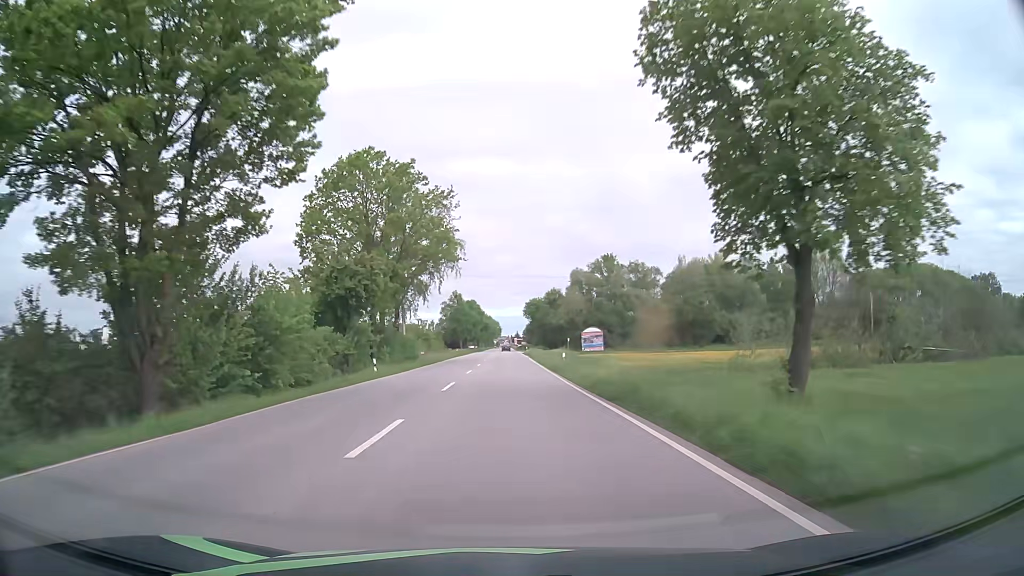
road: primary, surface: asphalt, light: Day
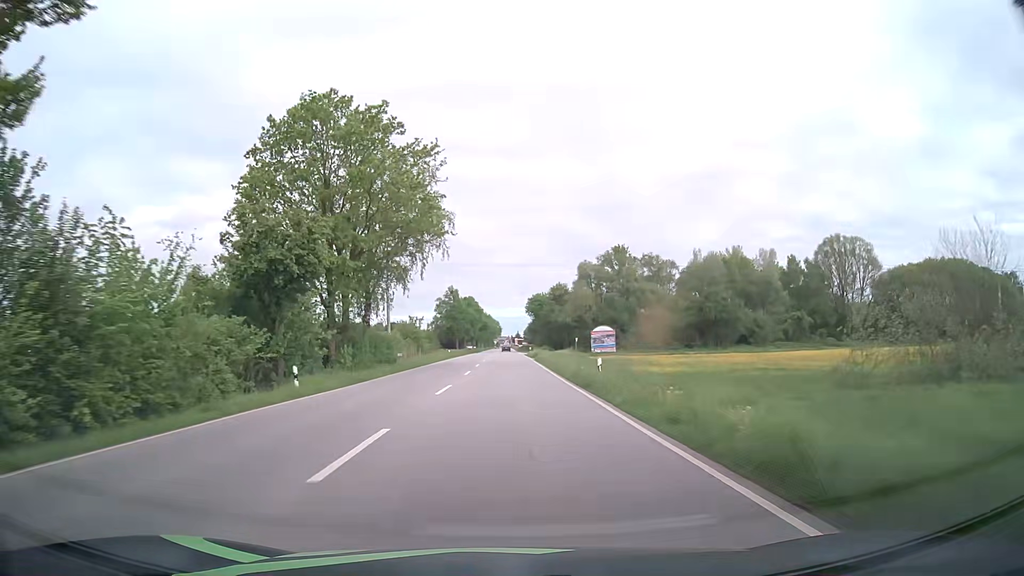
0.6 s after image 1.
(0.0, +13.5) m; 0°
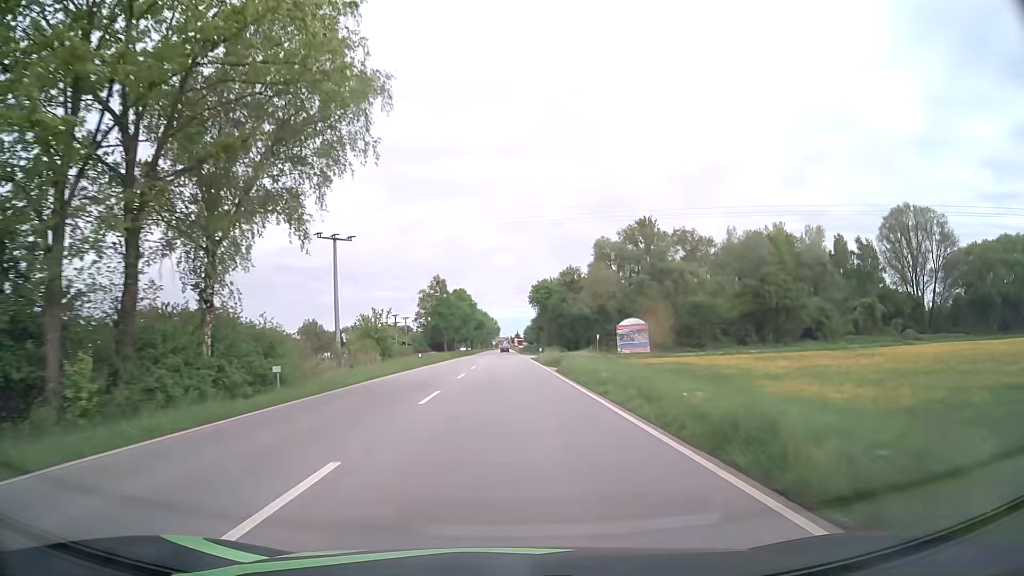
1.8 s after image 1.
(0.0, +27.1) m; 0°
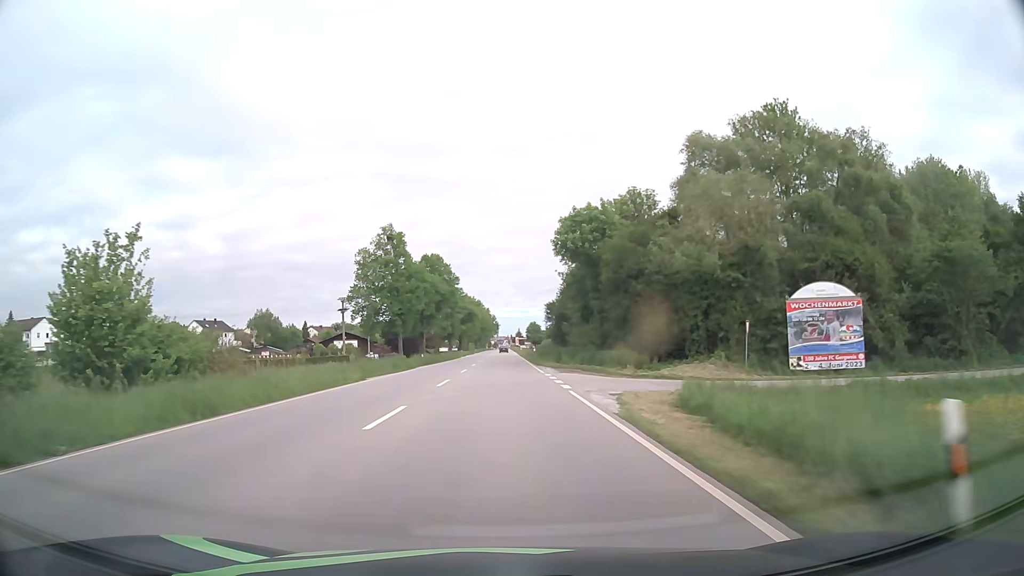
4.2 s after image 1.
(+0.1, +52.5) m; 0°
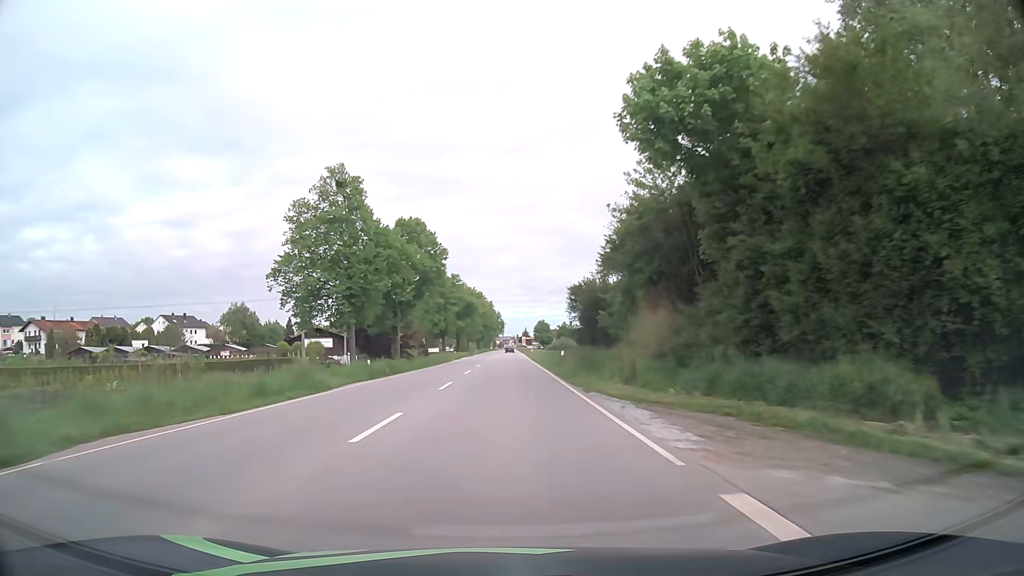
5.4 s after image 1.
(-0.1, +25.5) m; -1°
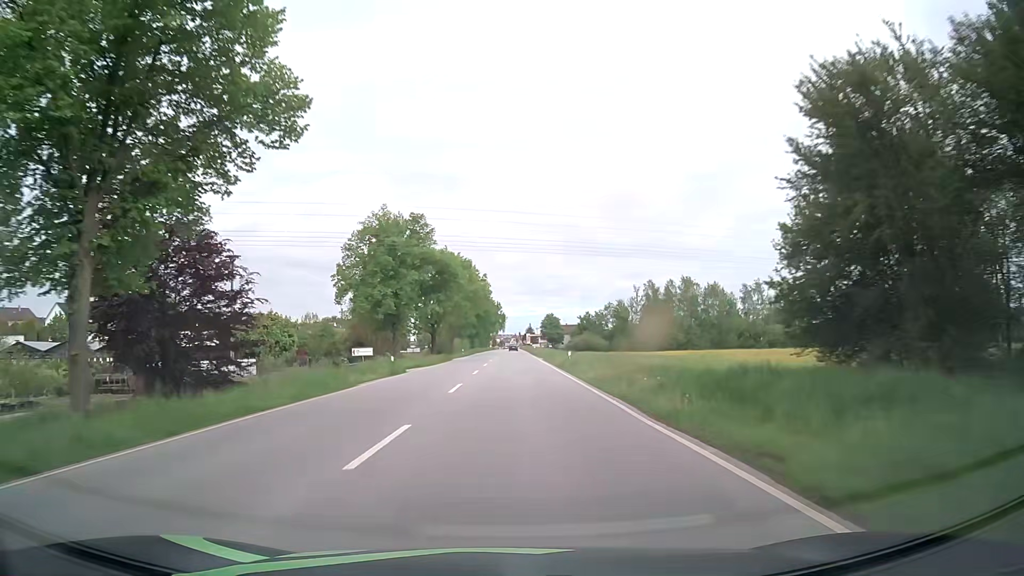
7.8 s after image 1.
(-0.3, +49.9) m; 0°
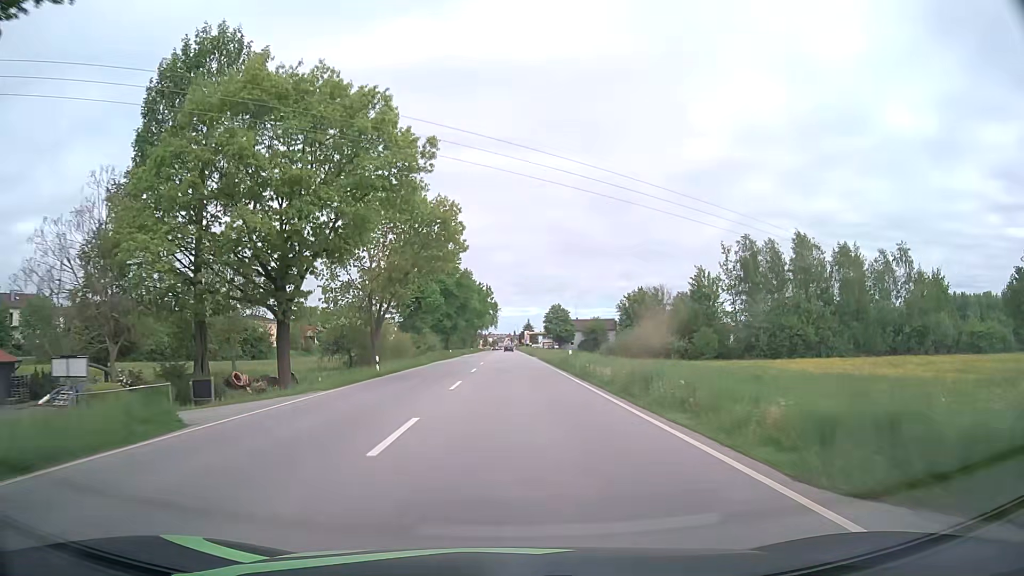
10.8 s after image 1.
(0.0, +59.1) m; 0°
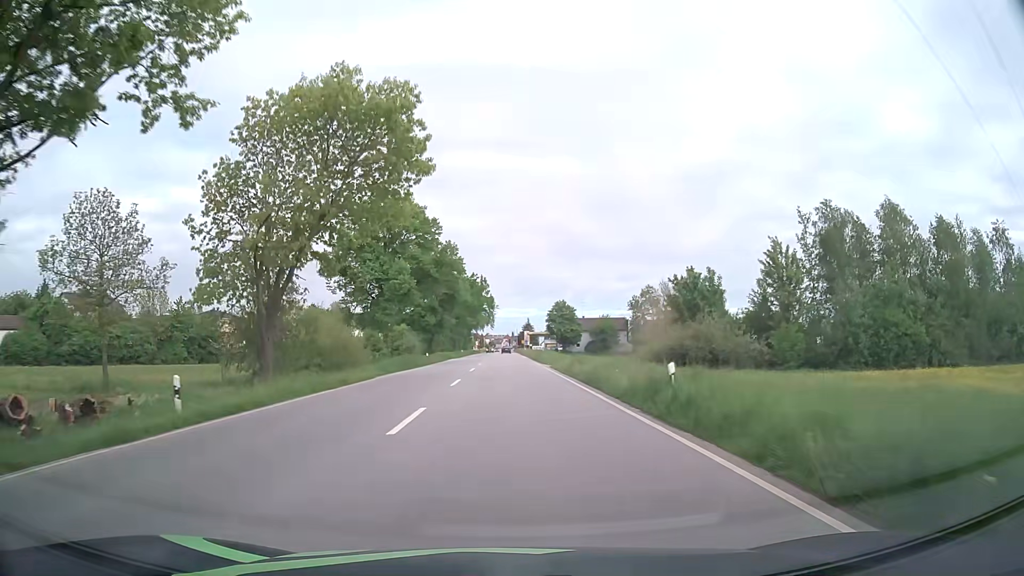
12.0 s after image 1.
(0.0, +22.0) m; 0°
(0, +10) (0, +20) (0, +30) (0, +40) (0, +50) (0, +60) (0, +70) (0, +80) (0, +90) (0, +100) m
